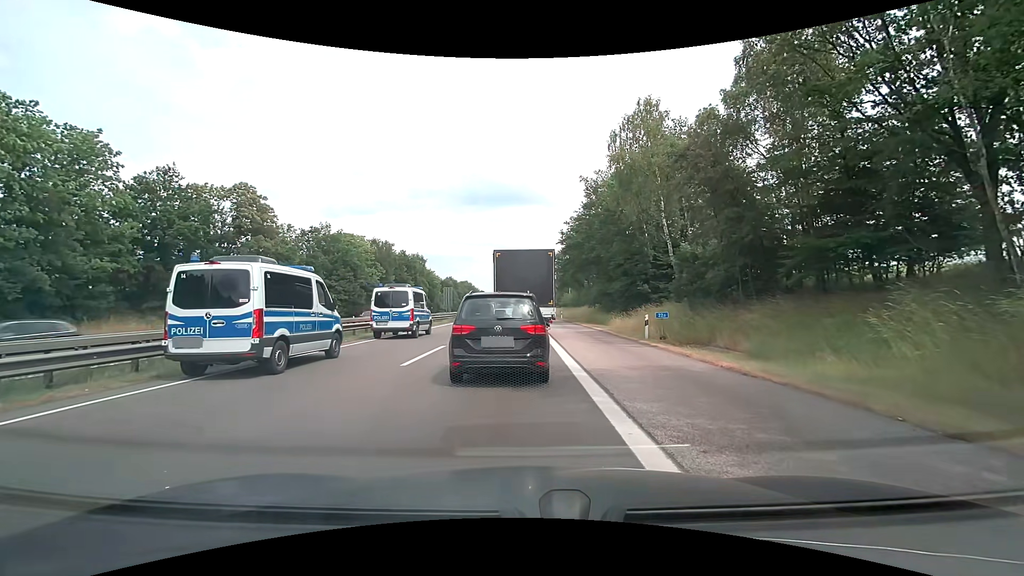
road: motorway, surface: asphalt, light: Day
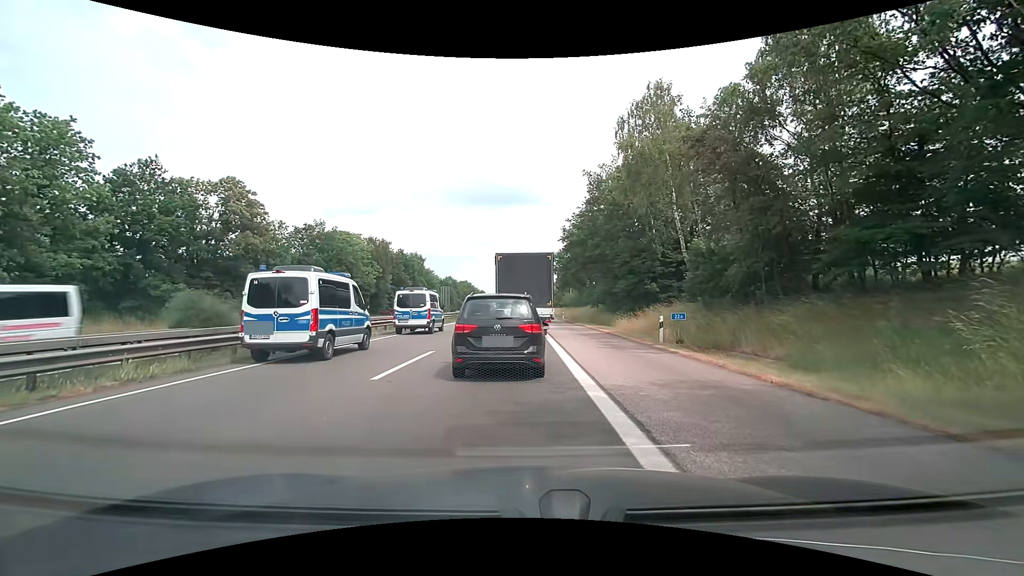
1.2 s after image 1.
(-0.1, +2.4) m; -1°
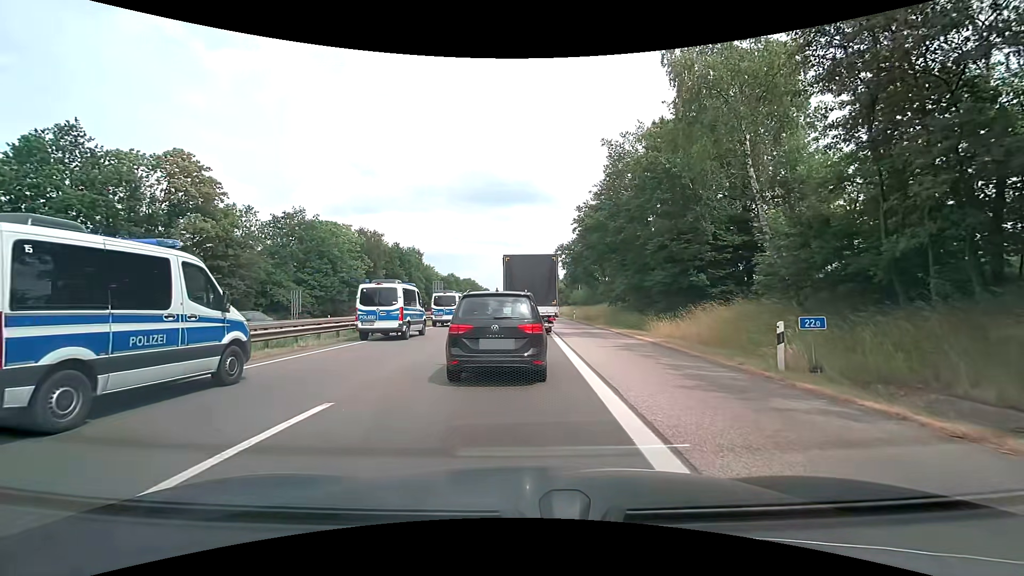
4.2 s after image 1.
(-0.2, +8.7) m; -1°
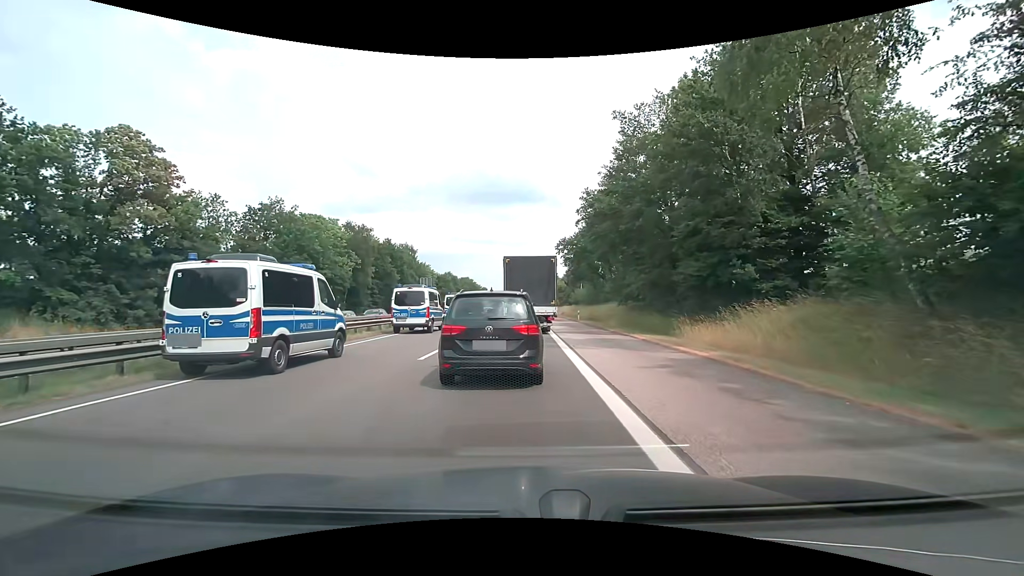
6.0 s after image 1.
(0.0, +5.8) m; -1°
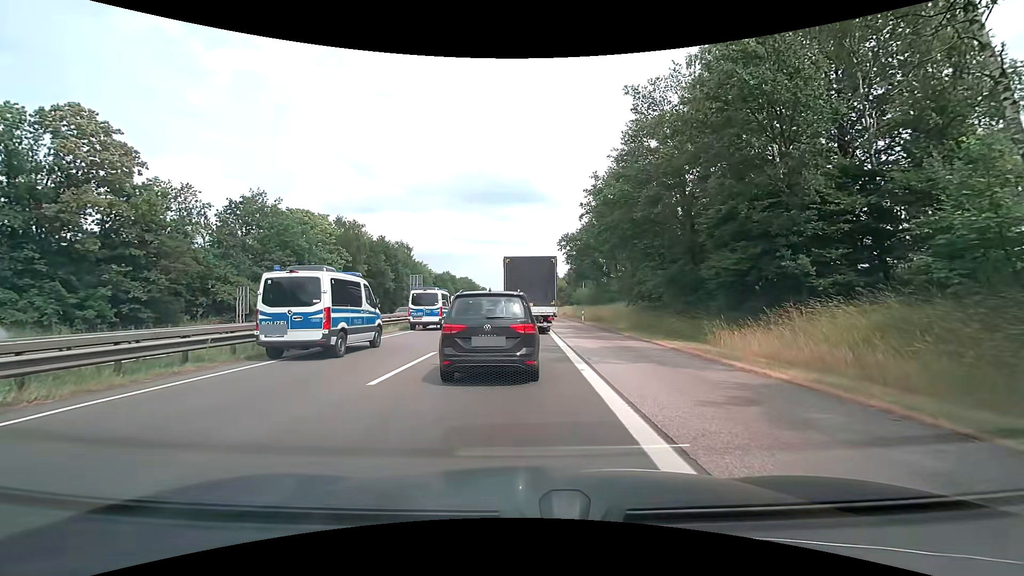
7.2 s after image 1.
(0.0, +4.1) m; +1°
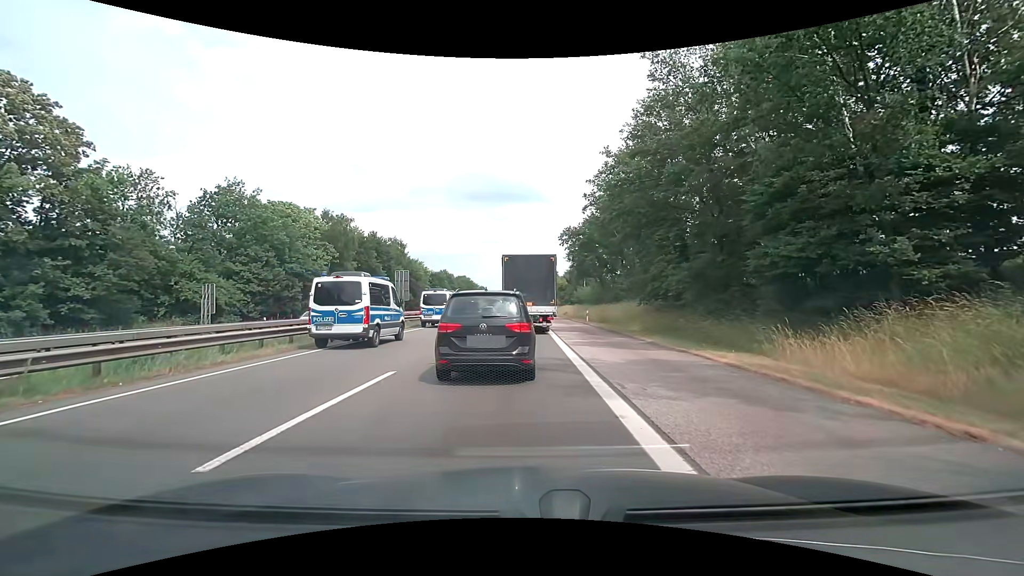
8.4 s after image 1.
(-0.1, +4.5) m; 0°
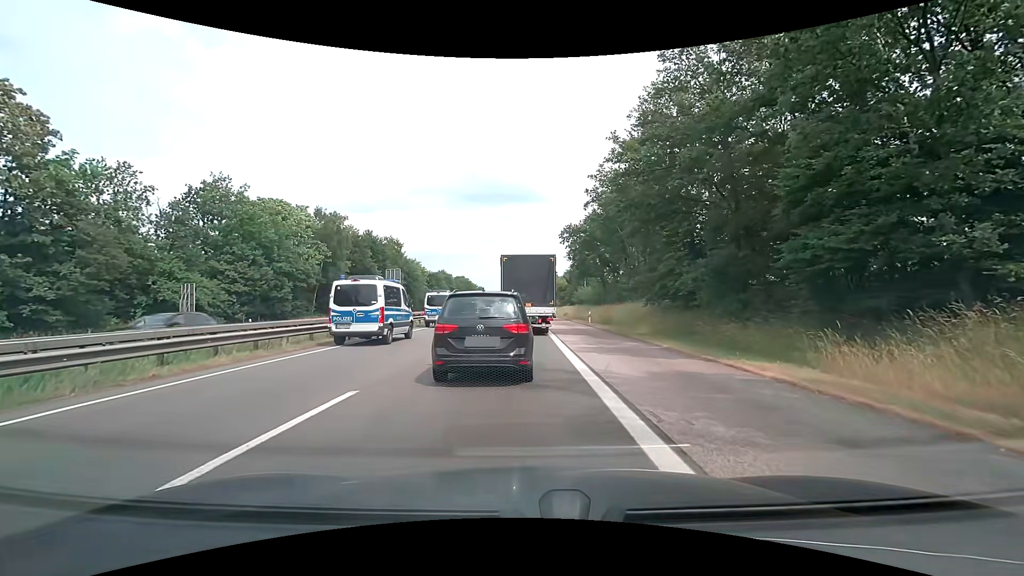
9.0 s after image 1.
(0.0, +2.3) m; -1°
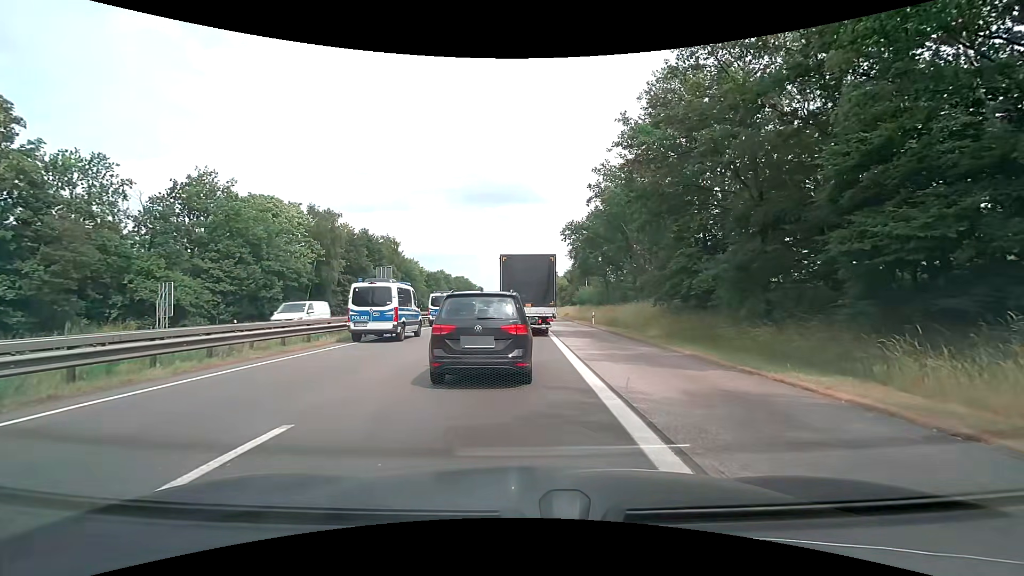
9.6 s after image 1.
(0.0, +2.3) m; 0°
(0, +10) (0, +20) (0, +30) (0, +40) (0, +50) (+1, +60) (+1, +70) (+1, +80) (+1, +90) (+1, +100) m
